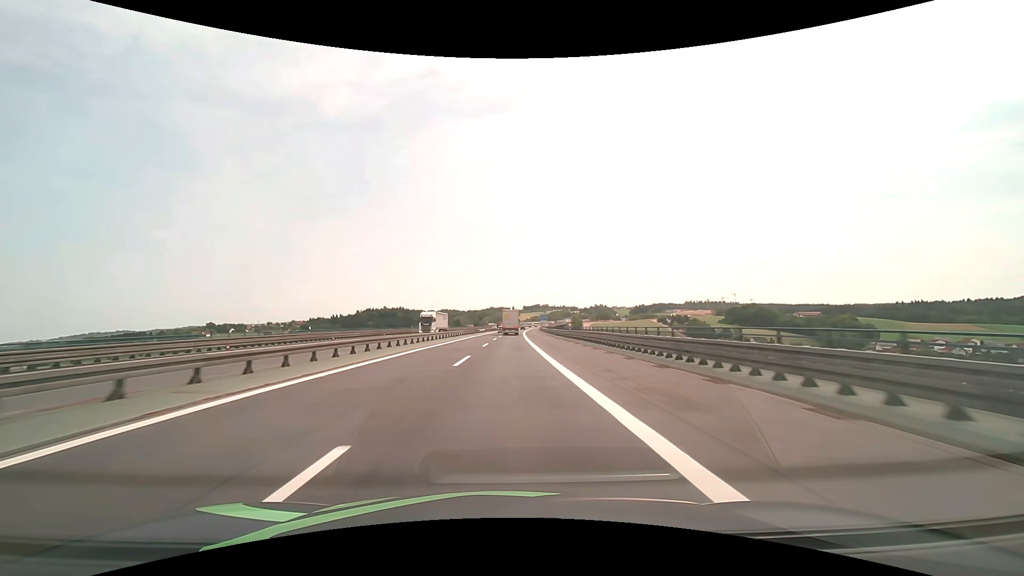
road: motorway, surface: asphalt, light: Day
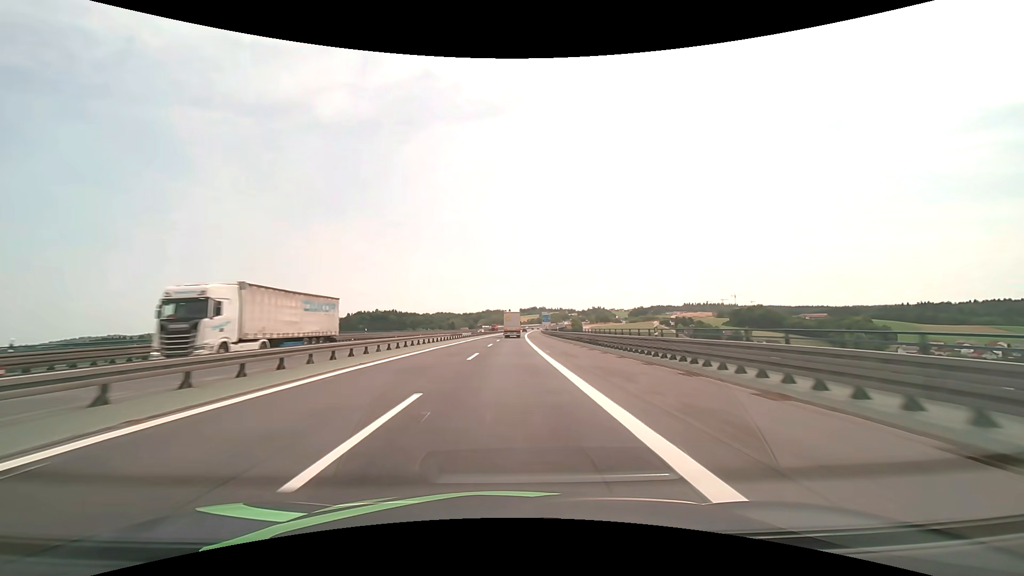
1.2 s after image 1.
(+0.1, +31.3) m; 0°
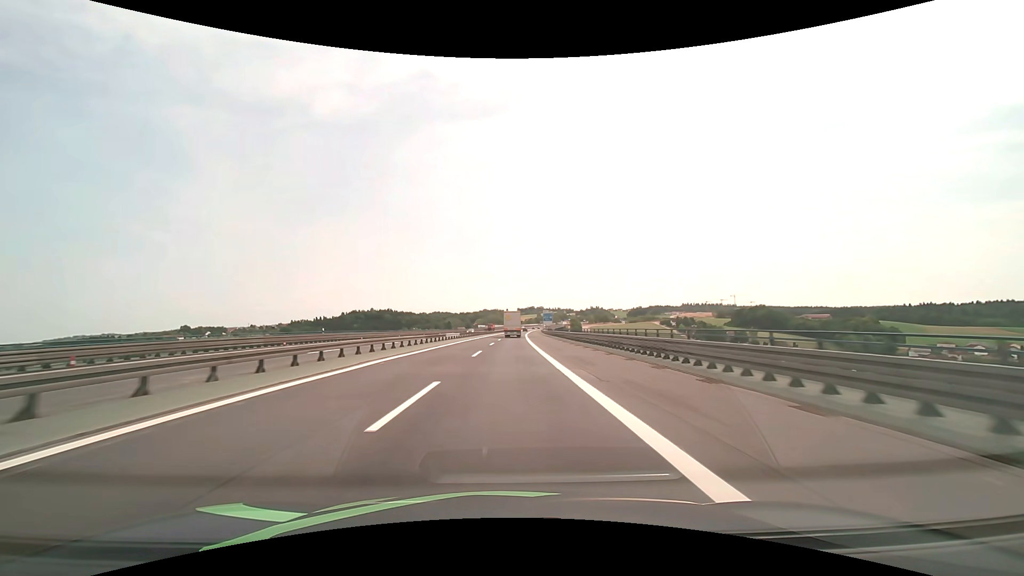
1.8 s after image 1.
(0.0, +15.7) m; 0°
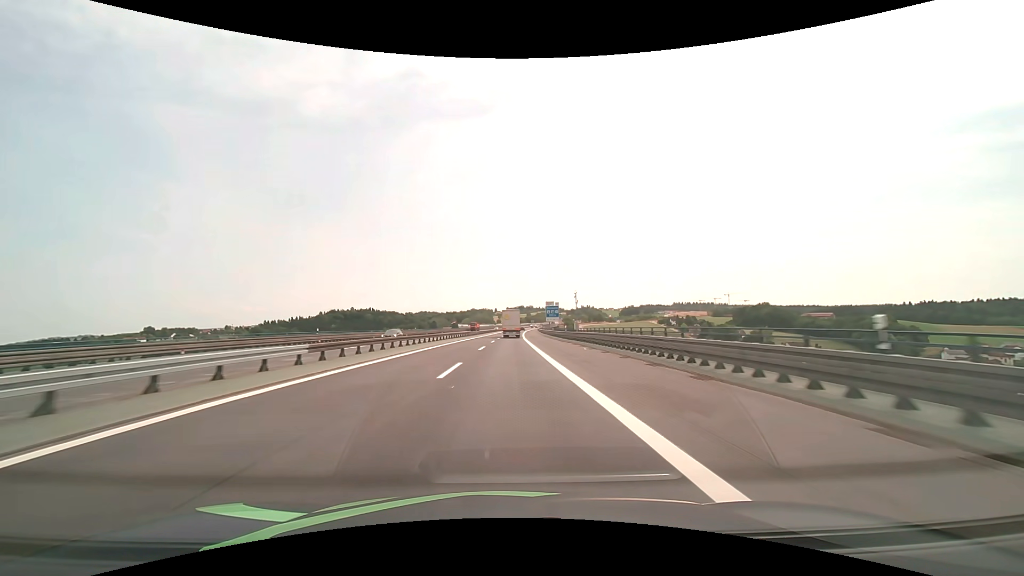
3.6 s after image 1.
(+0.4, +47.2) m; +1°
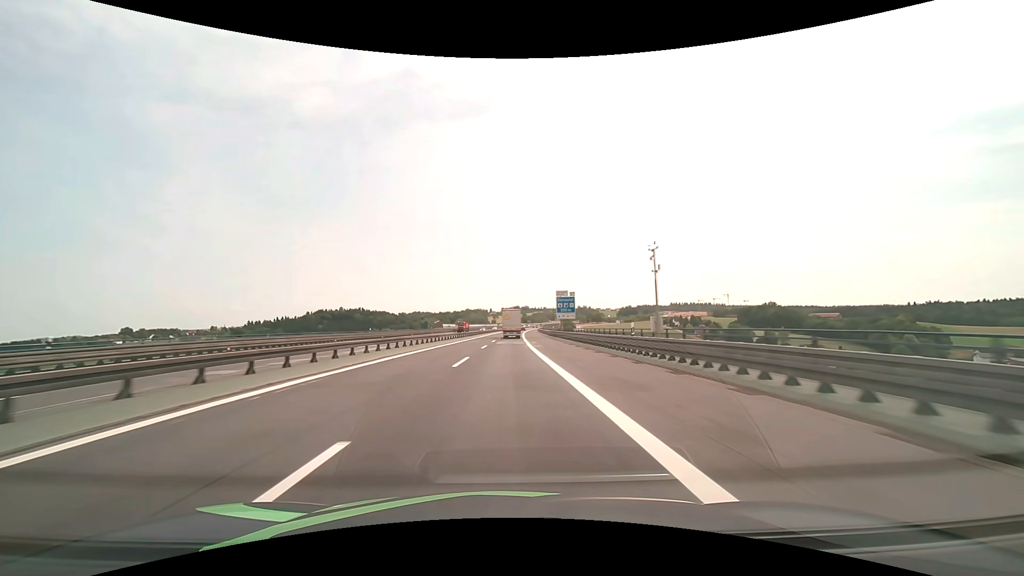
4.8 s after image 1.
(+0.3, +31.5) m; +1°
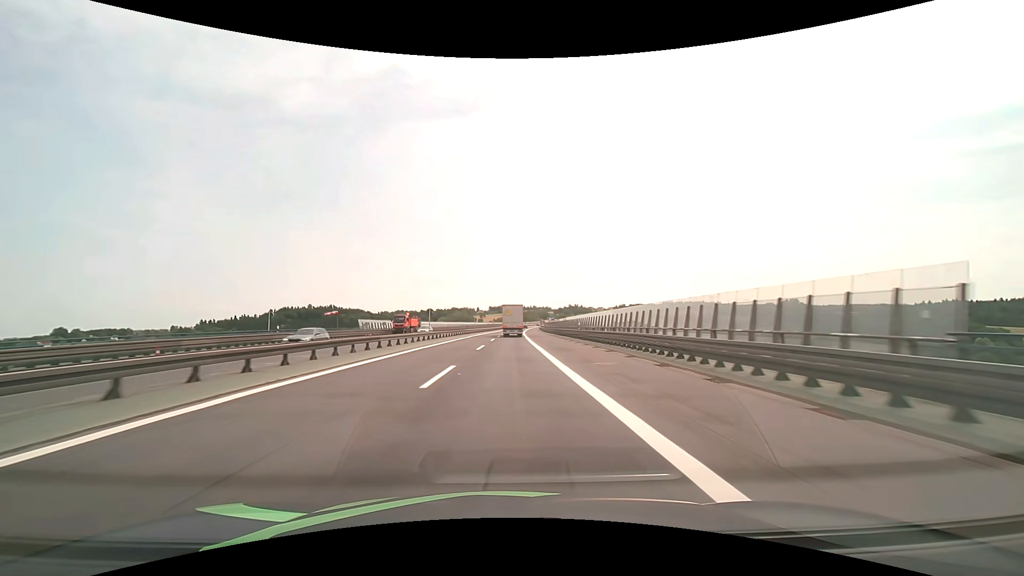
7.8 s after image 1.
(+0.7, +79.0) m; +1°
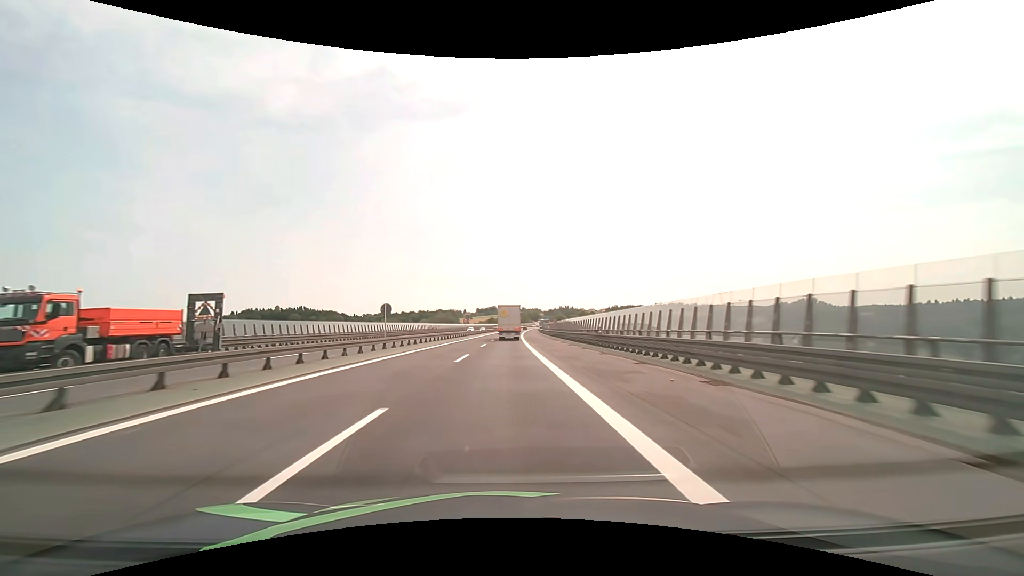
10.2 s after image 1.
(+0.8, +62.7) m; +1°
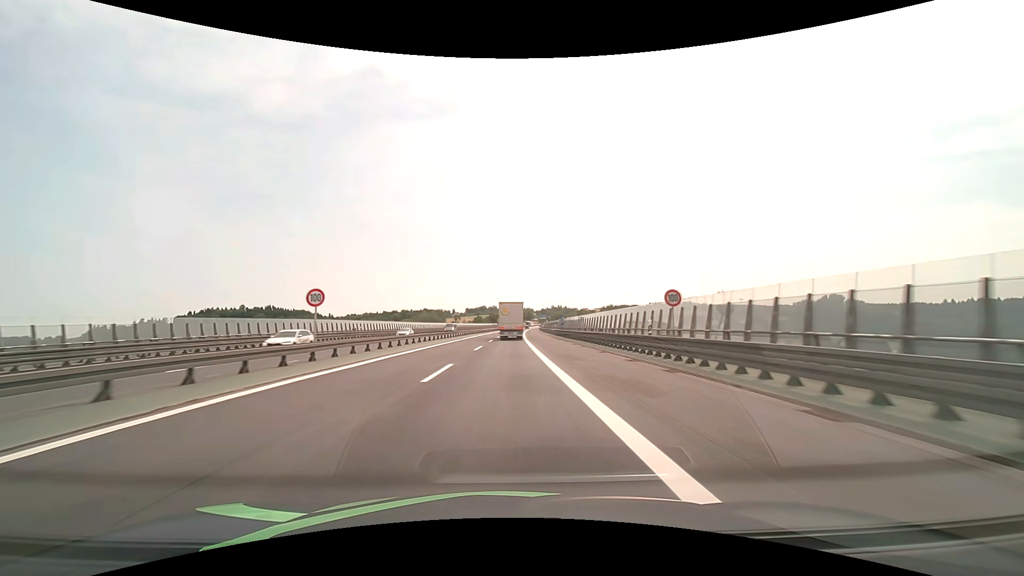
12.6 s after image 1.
(+0.5, +61.7) m; +1°
(0, +10) (0, +20) (0, +30) (0, +40) (0, +50) (+1, +60) (+1, +70) (+1, +80) (+1, +90) (+2, +100) m
